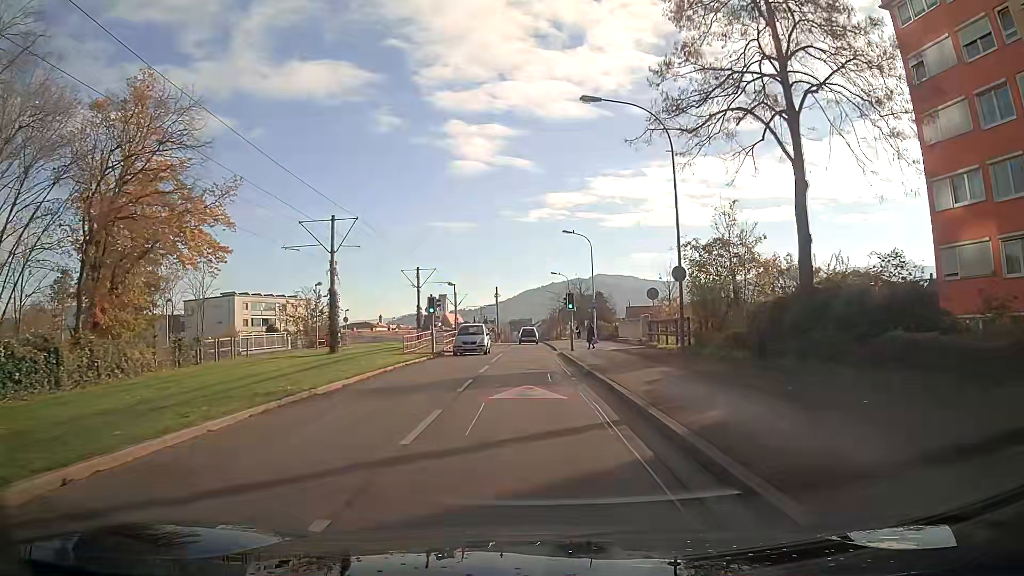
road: tertiary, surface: asphalt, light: Day
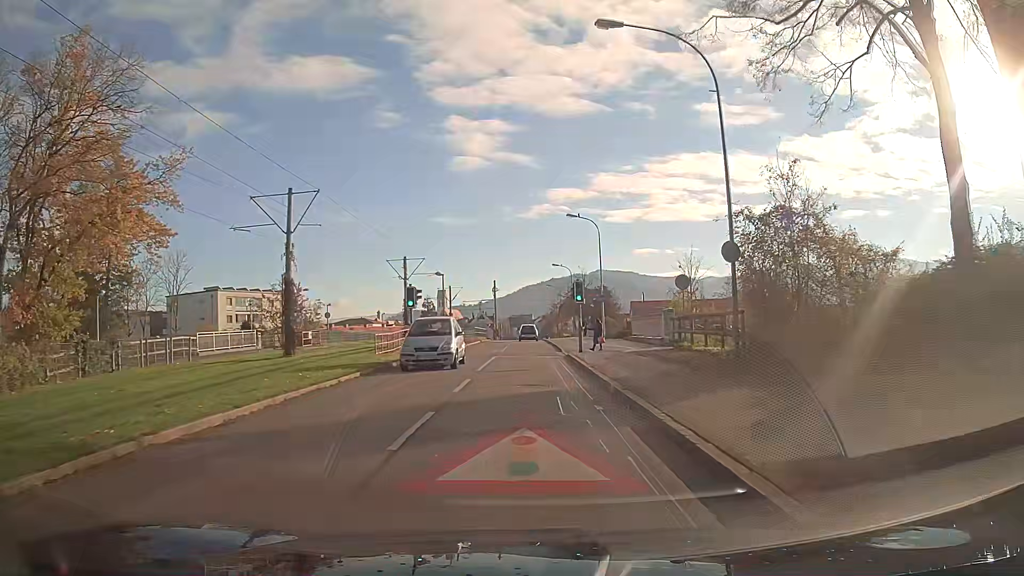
(0.0, +6.6) m; 0°
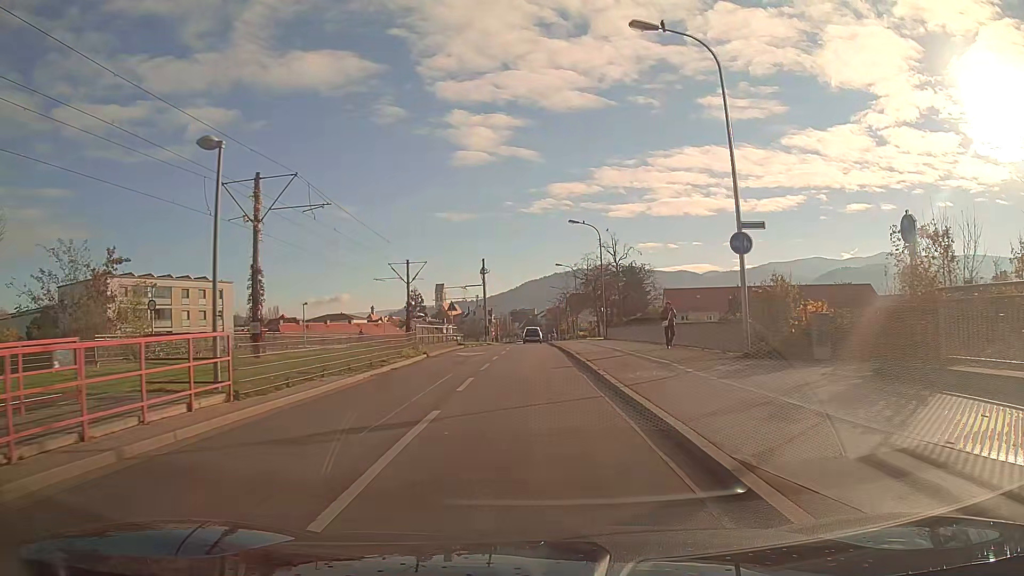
(+0.1, +32.9) m; 0°
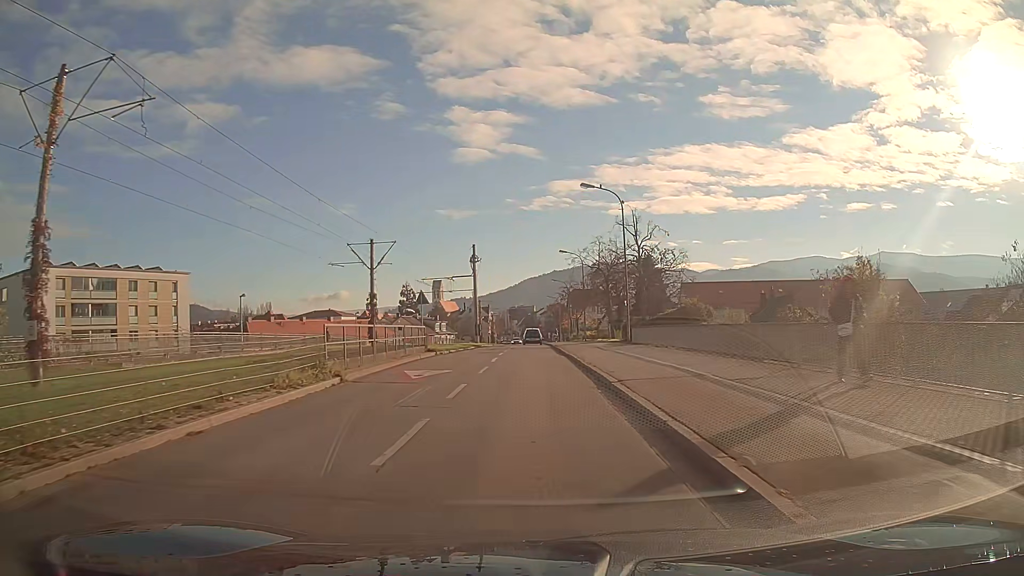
(0.0, +13.2) m; 0°
